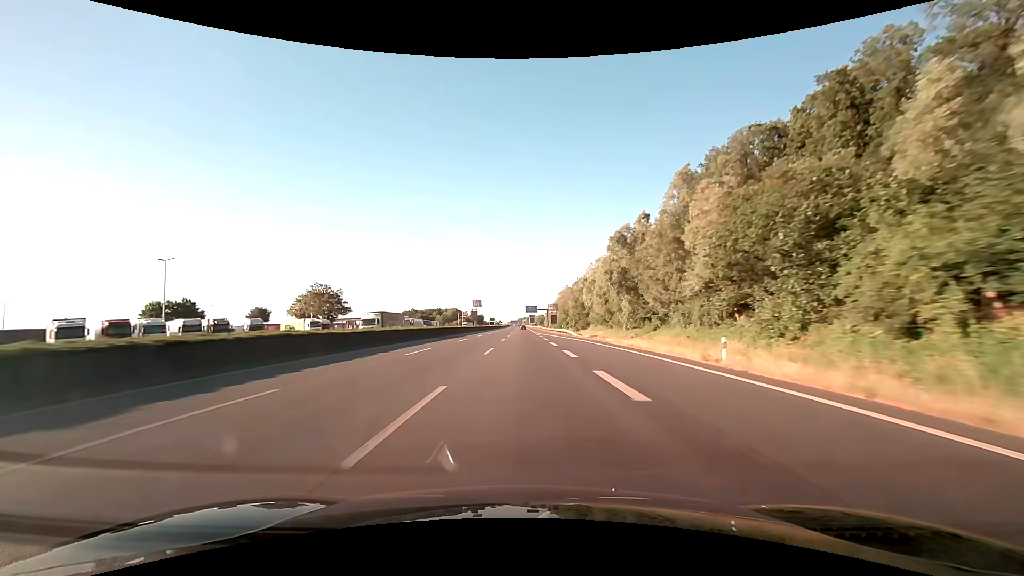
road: motorway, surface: asphalt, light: Day
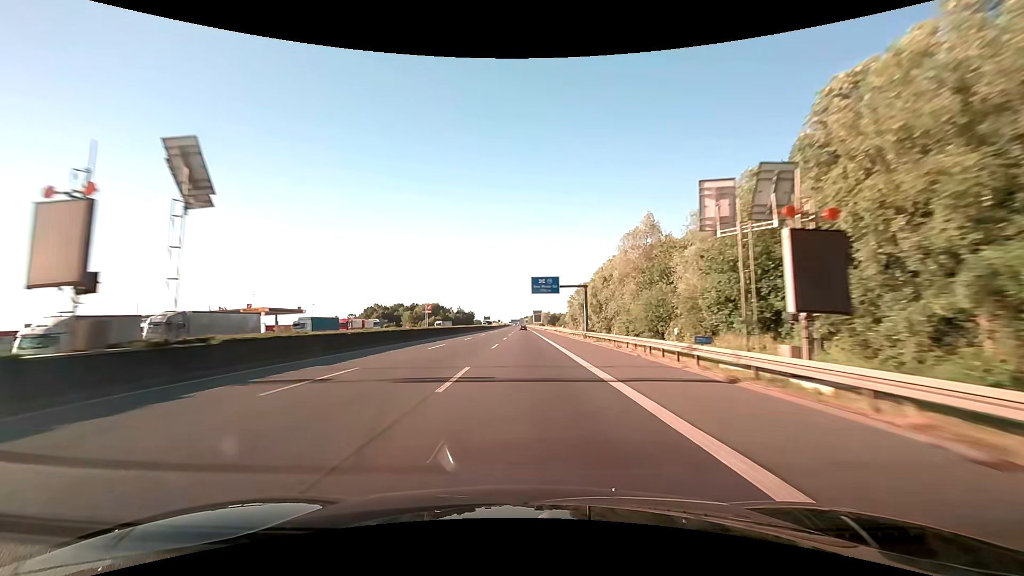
(-0.3, +103.0) m; 0°
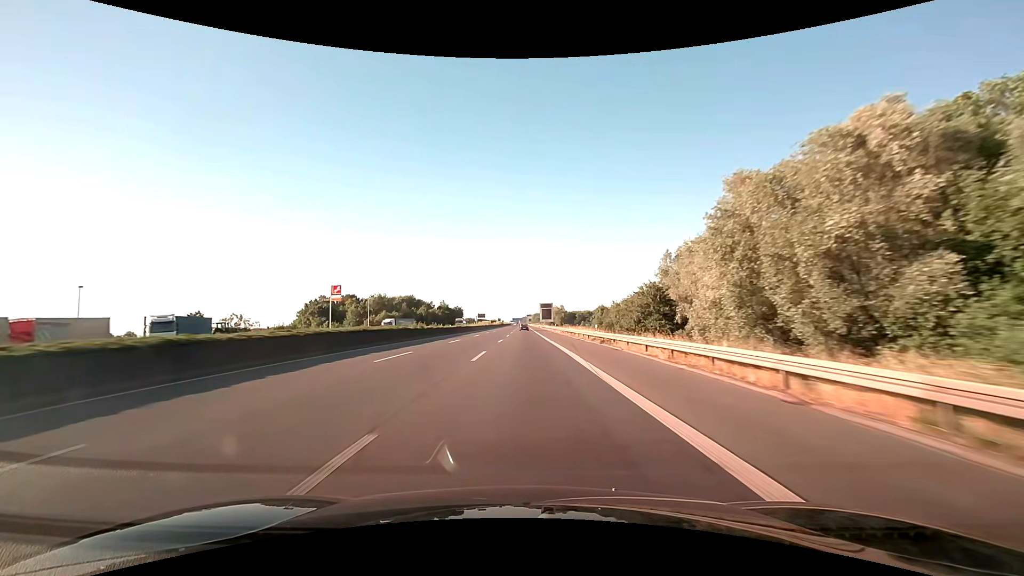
(0.0, +81.6) m; 0°
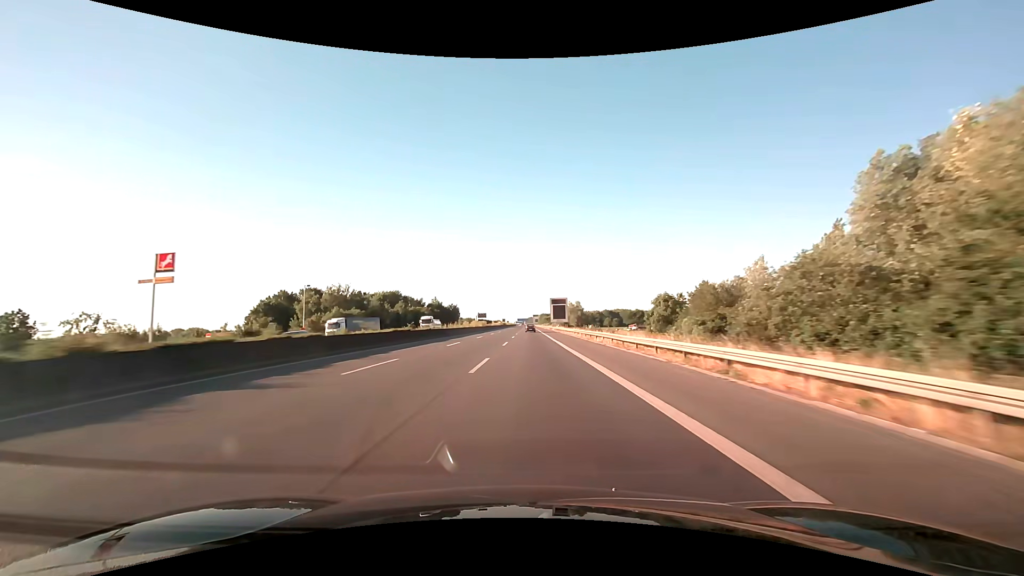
(-0.3, +40.3) m; -1°
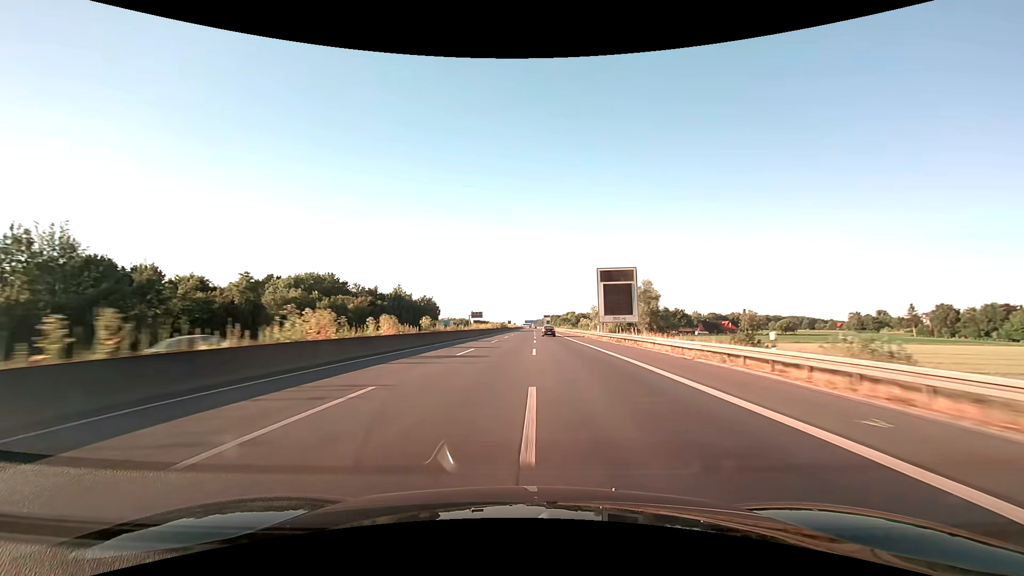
(-1.0, +81.1) m; -1°
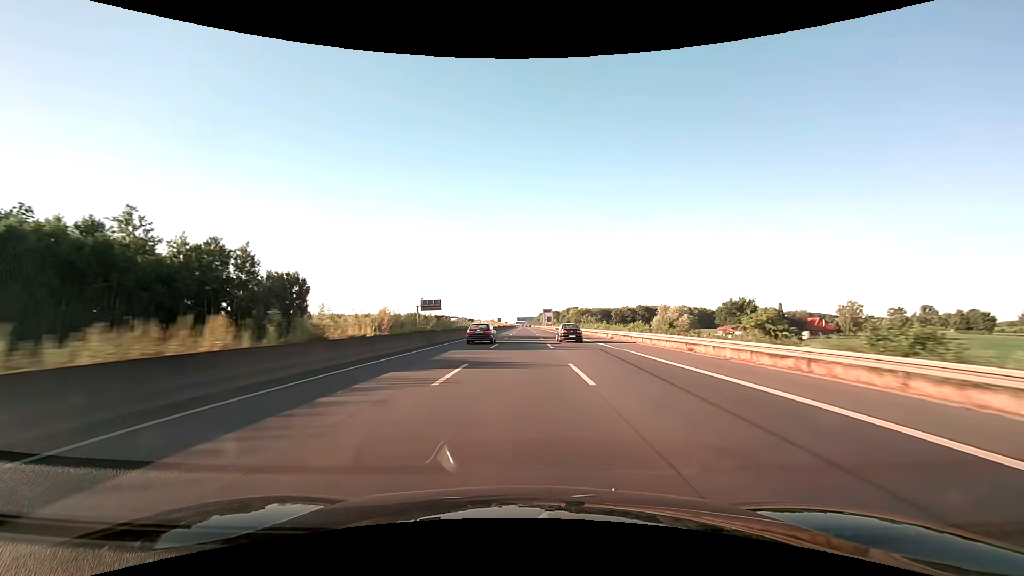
(+0.7, +102.0) m; +1°
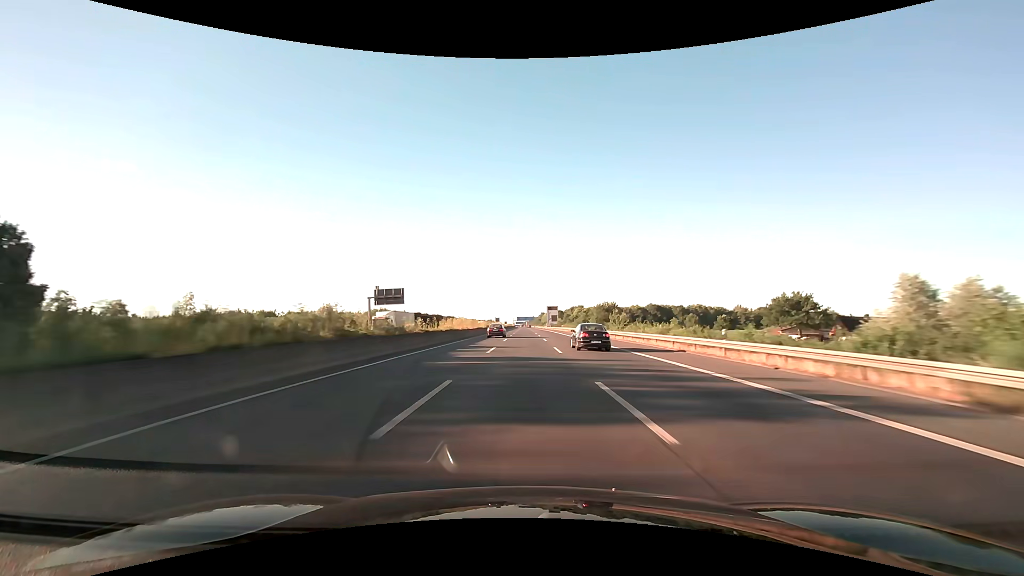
(0.0, +41.0) m; 0°
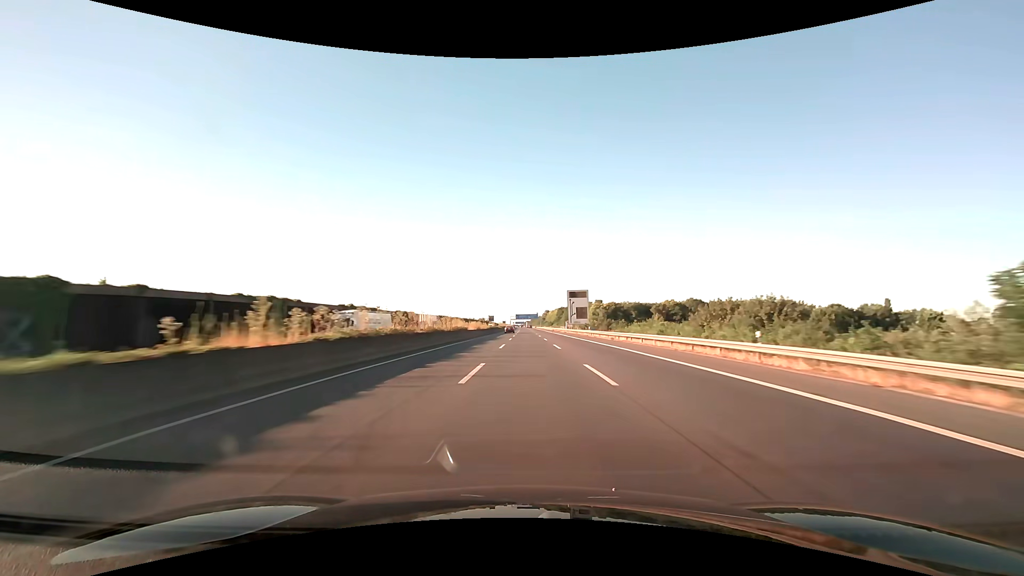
(-0.1, +102.8) m; 0°
(0, +10) (0, +20) (0, +30) (0, +40) (0, +50) (0, +60) (0, +70) (0, +80) (0, +90) (0, +100) m
